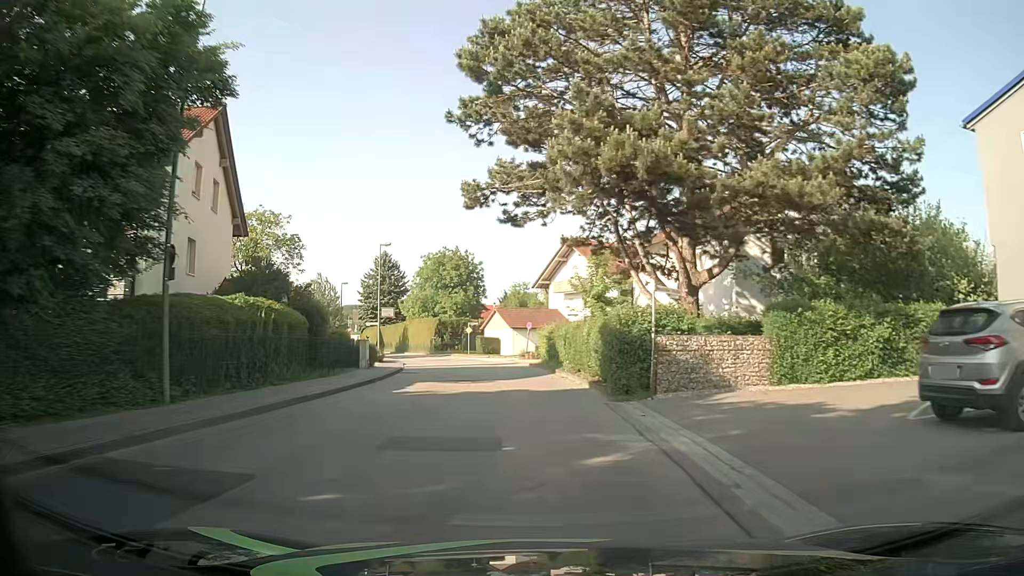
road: unclassified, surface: asphalt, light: Day
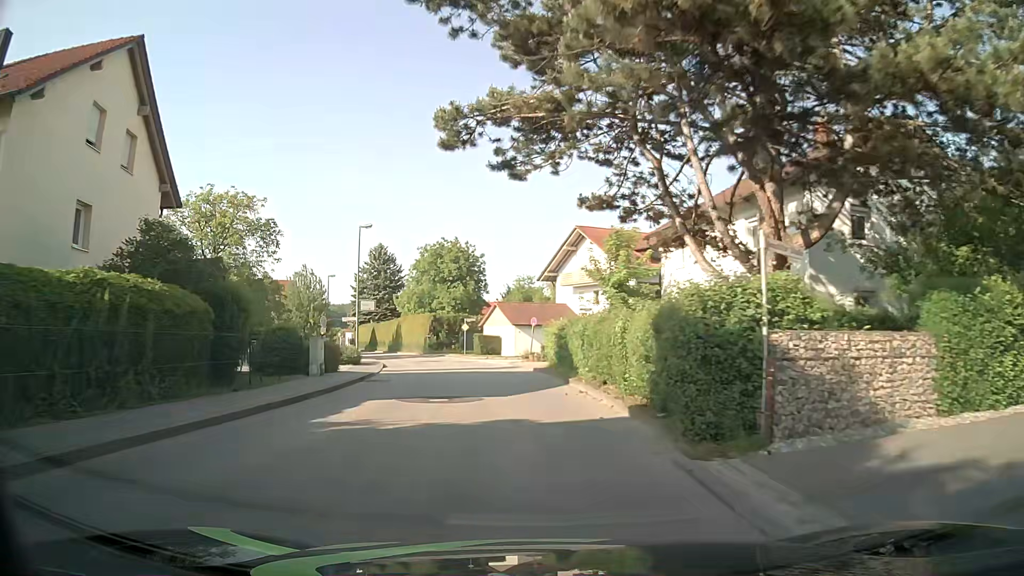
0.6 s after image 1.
(0.0, +7.1) m; 0°
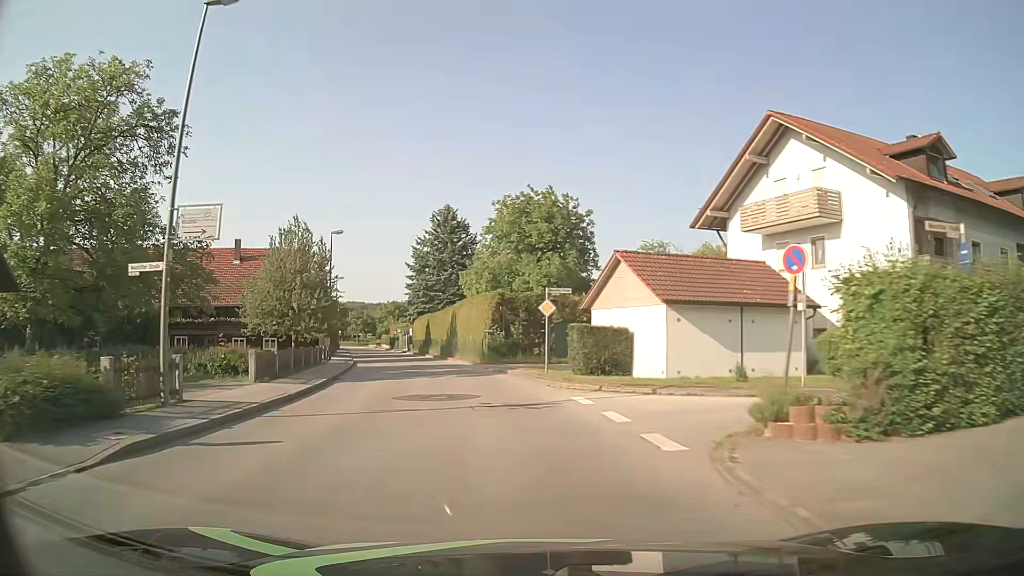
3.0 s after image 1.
(-1.9, +29.2) m; -9°
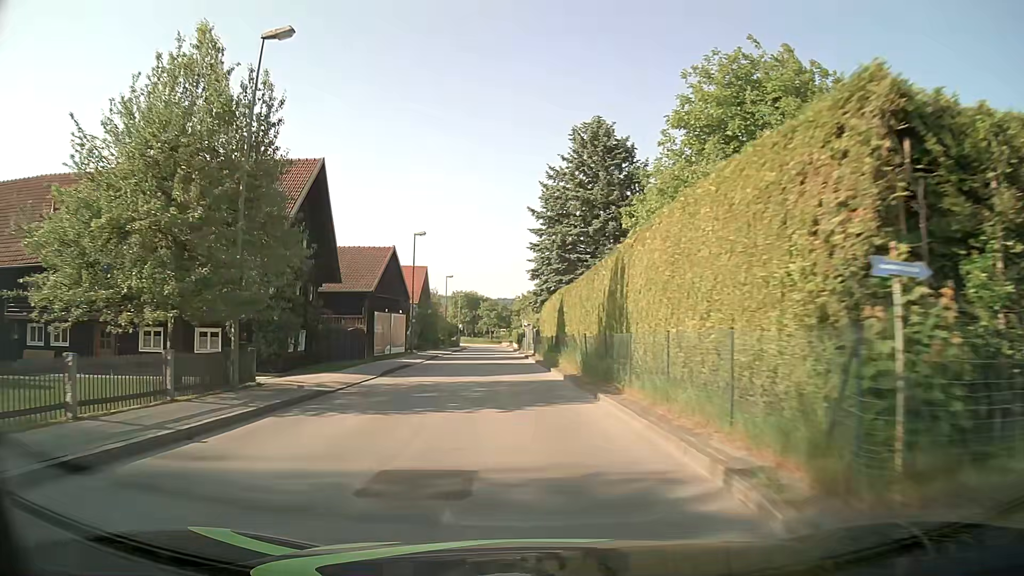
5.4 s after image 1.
(-3.9, +29.6) m; -14°
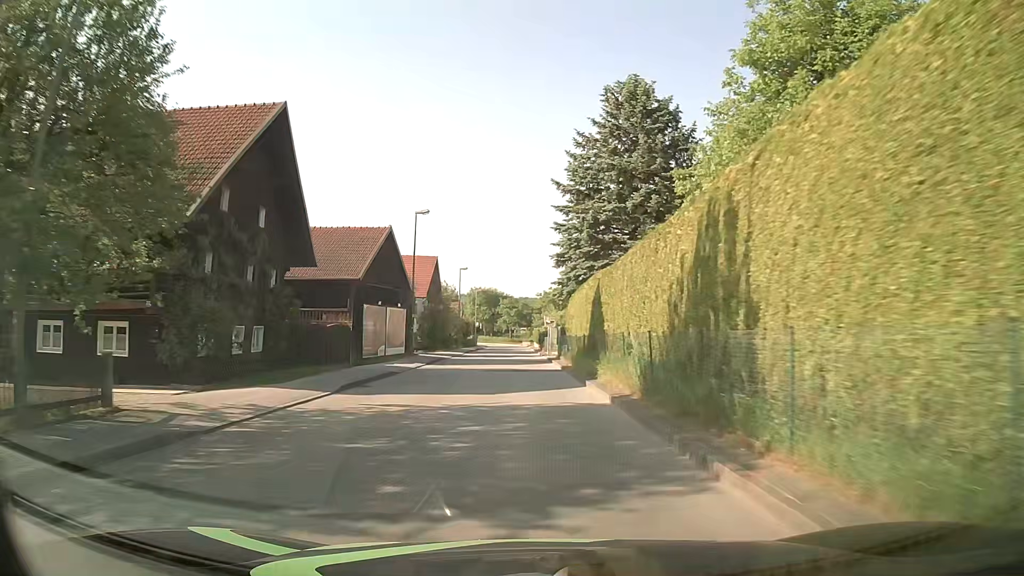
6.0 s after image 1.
(-0.2, +7.6) m; -2°
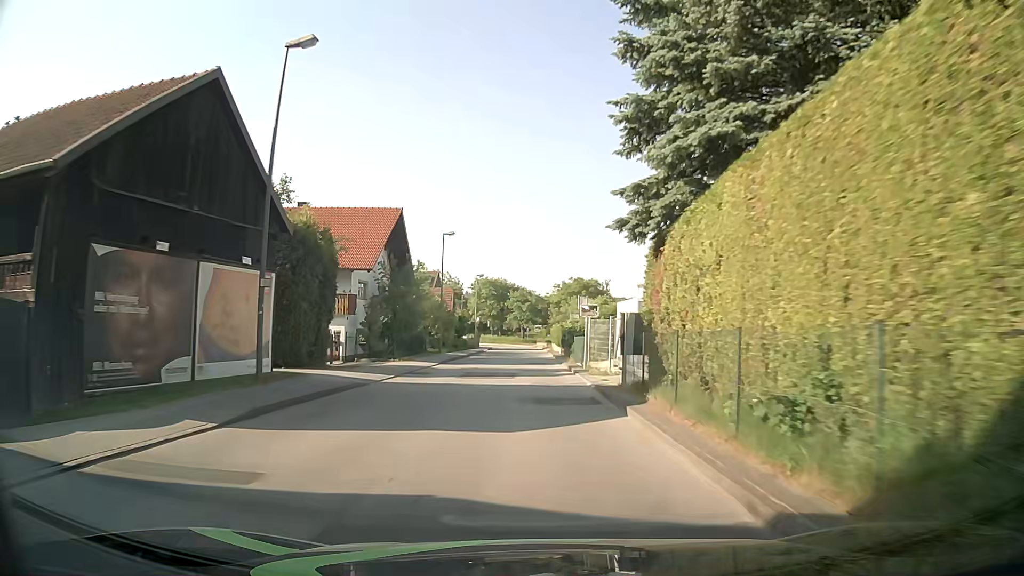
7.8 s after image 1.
(-0.4, +22.8) m; -1°
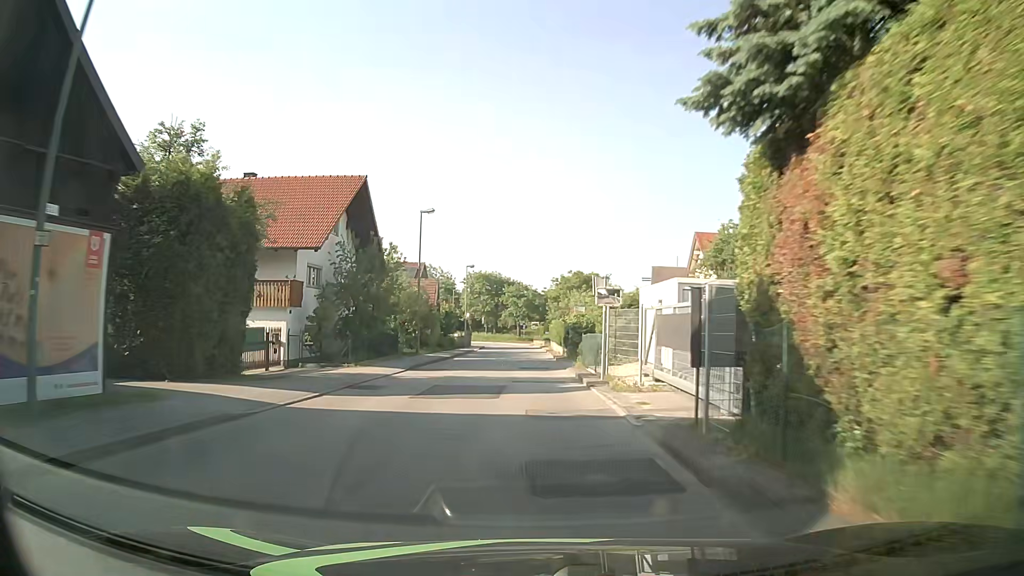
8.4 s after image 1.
(0.0, +7.7) m; 0°
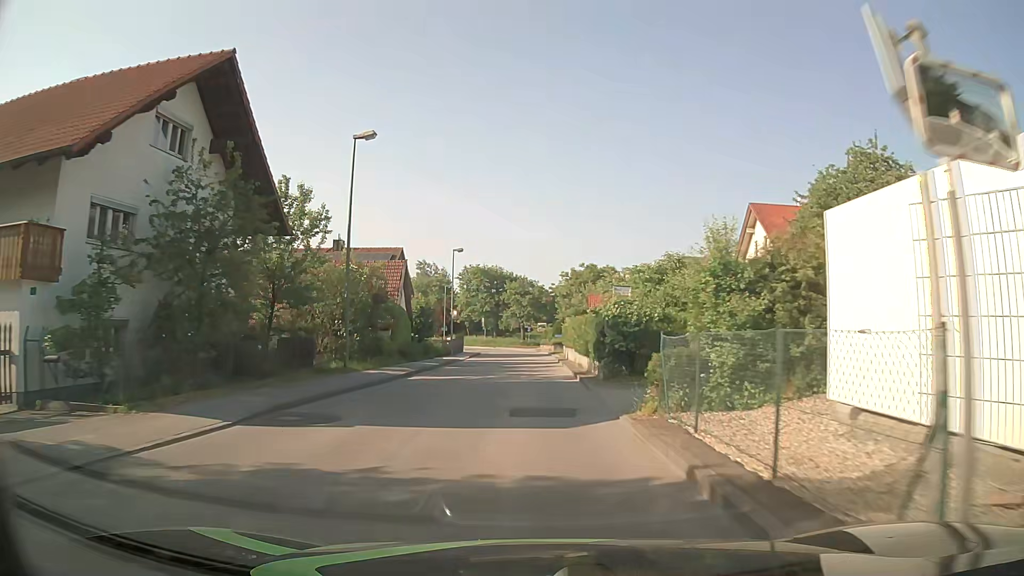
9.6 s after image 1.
(0.0, +15.3) m; -1°
(0, +10) (0, +20) (0, +30) (0, +40) (0, +50) (0, +60) (-1, +70) (-2, +80) (-5, +89) (-10, +98) m
